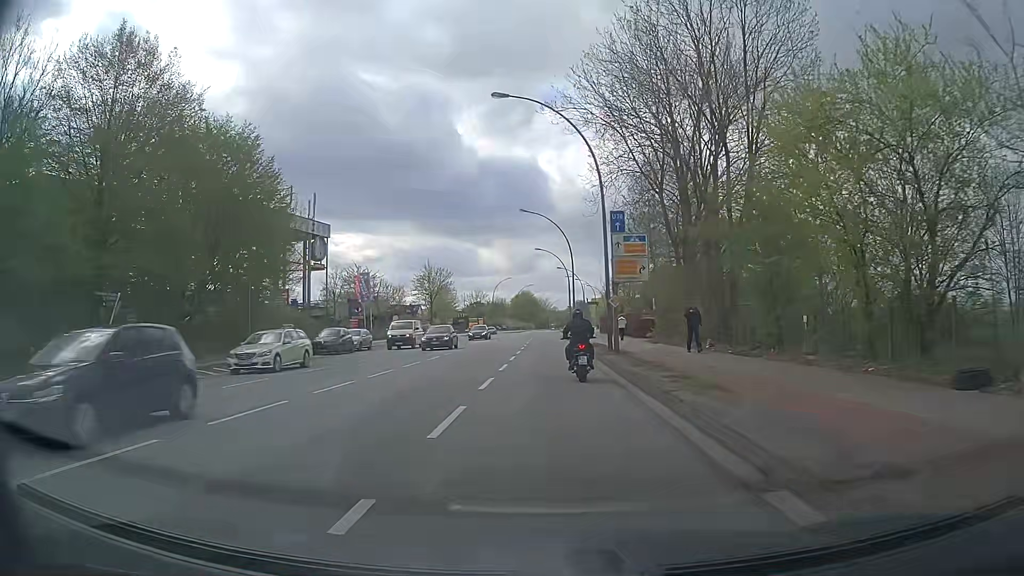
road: secondary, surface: asphalt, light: Day
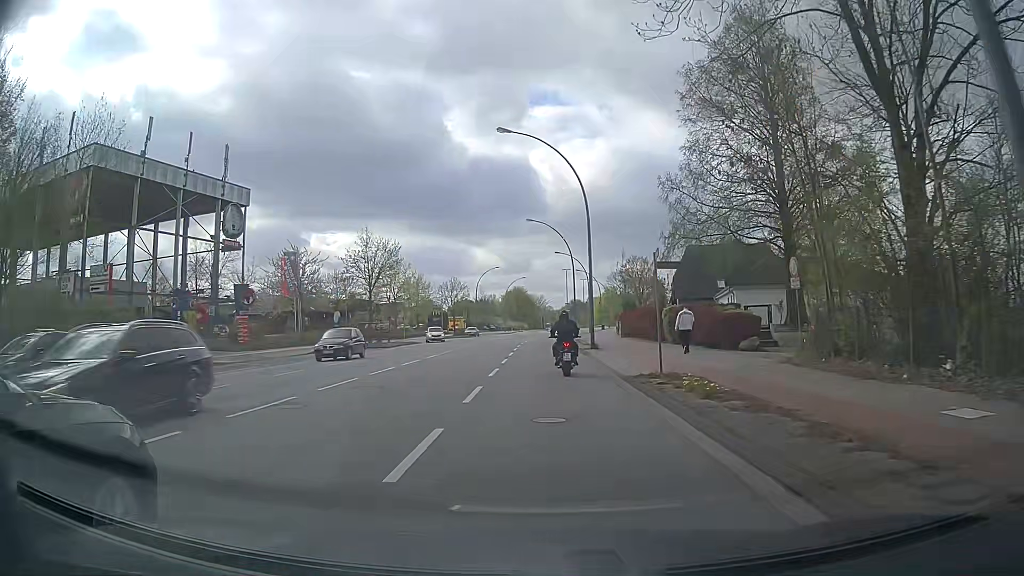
(0.0, +26.5) m; +1°
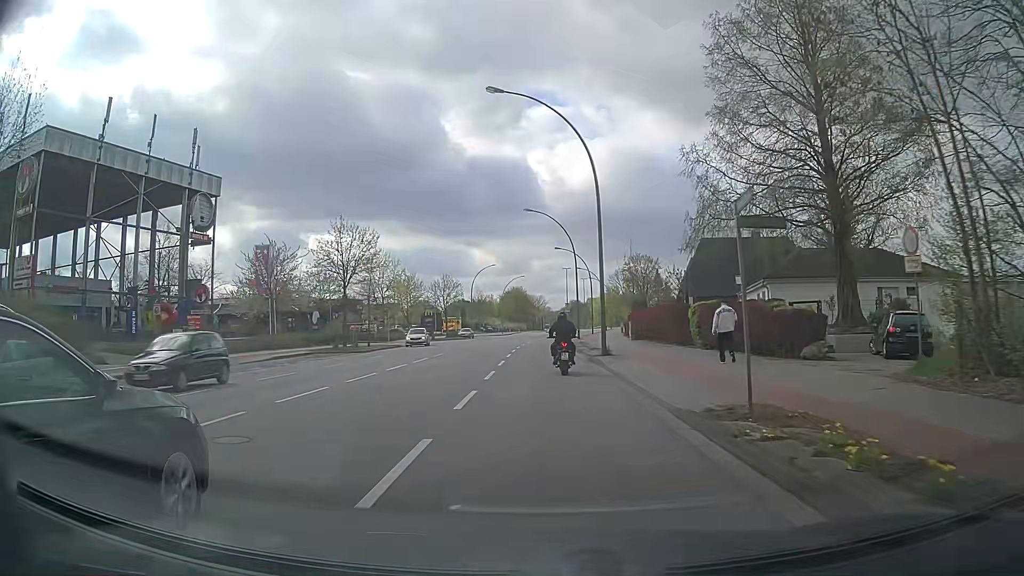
(0.0, +6.8) m; 0°
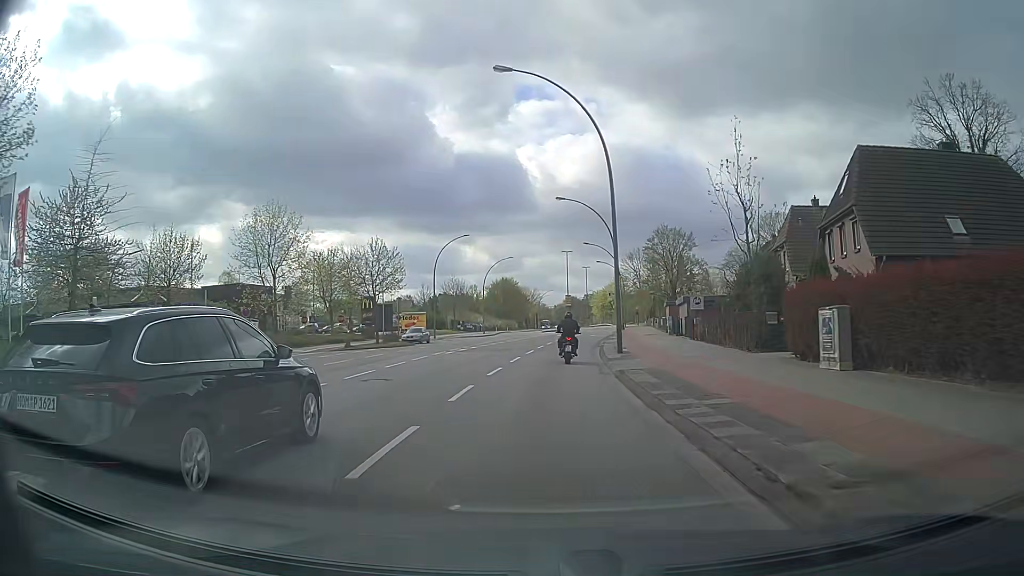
(+0.1, +35.4) m; +1°
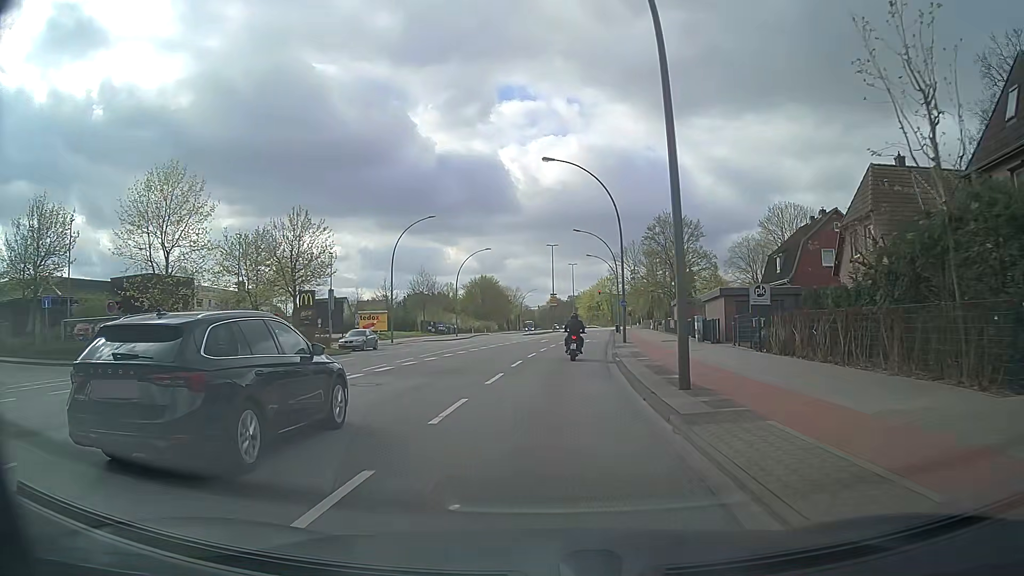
(+0.1, +14.7) m; +1°
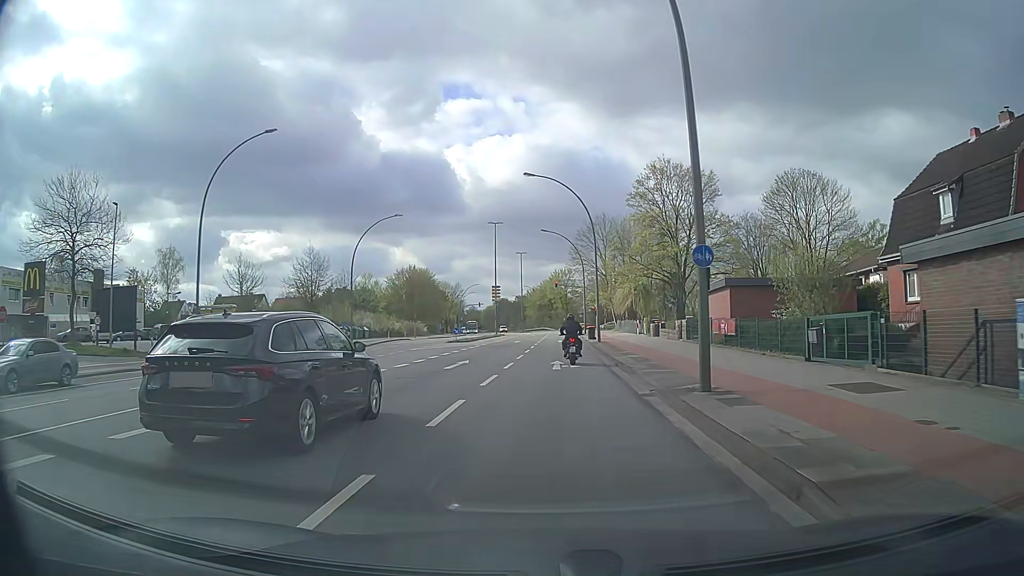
(+1.2, +30.2) m; +4°
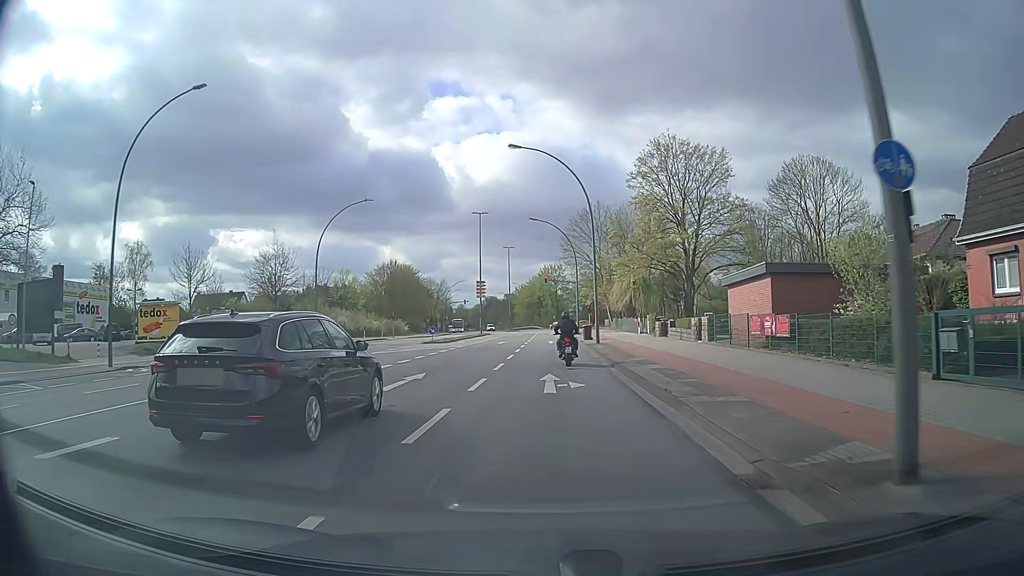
(+0.1, +7.4) m; +1°
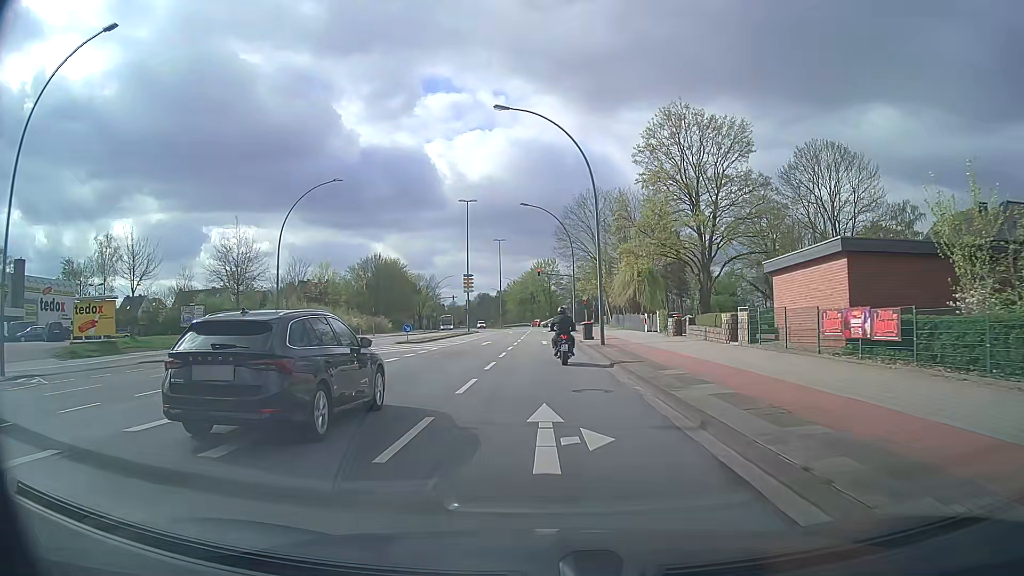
(0.0, +7.1) m; 0°
